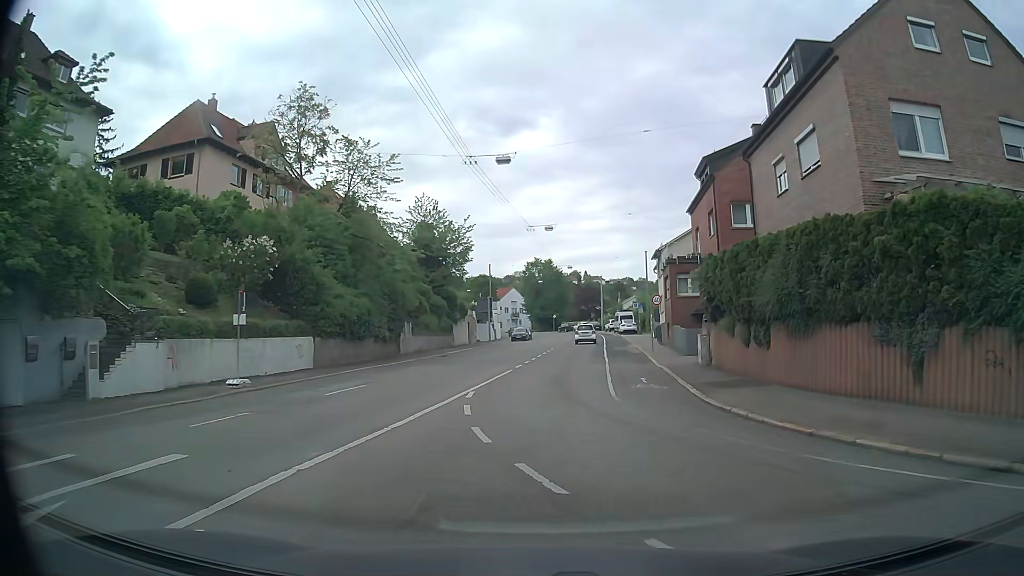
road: secondary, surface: asphalt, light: Day
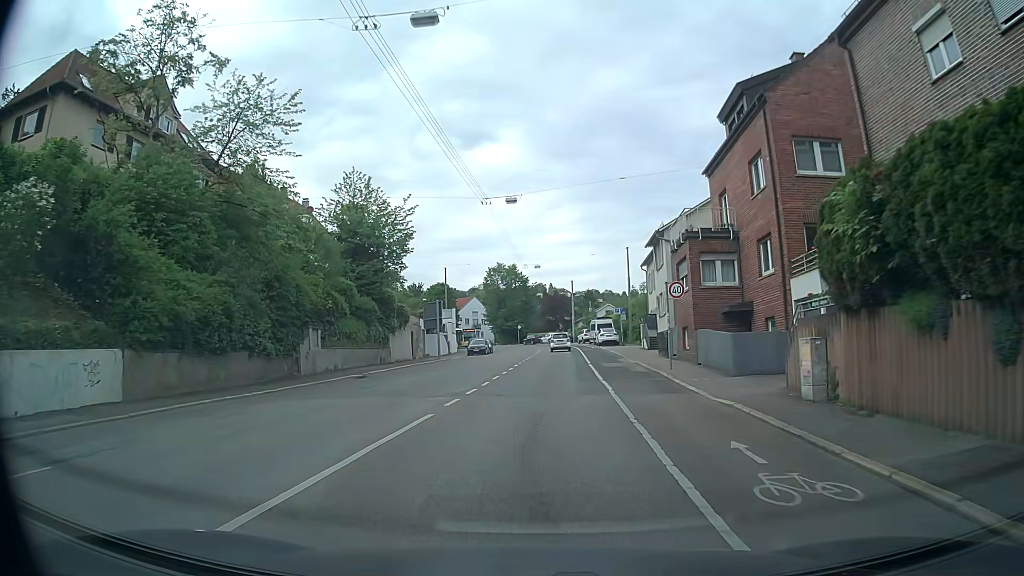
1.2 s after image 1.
(+0.2, +12.6) m; +3°
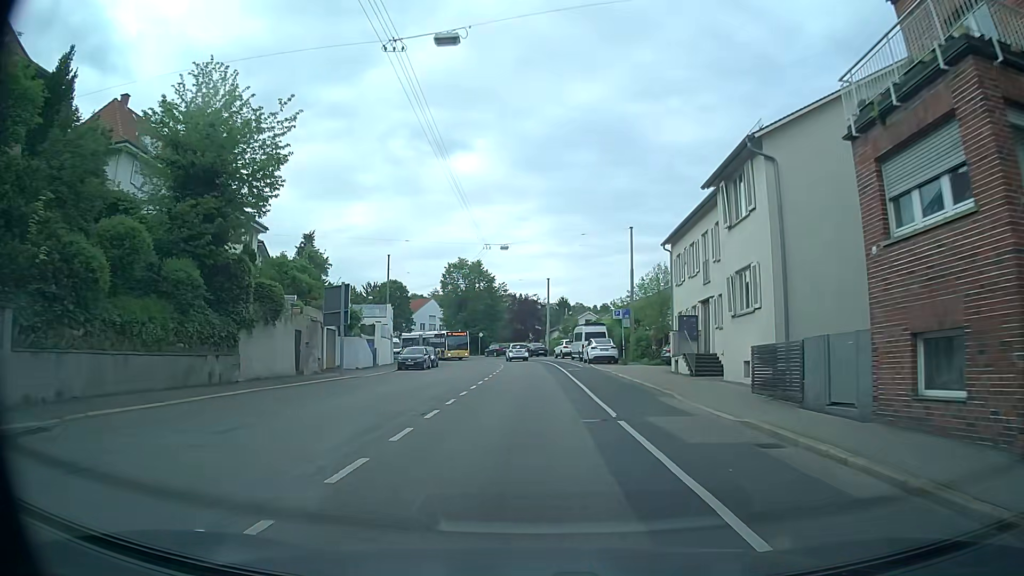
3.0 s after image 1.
(+0.3, +19.5) m; +3°
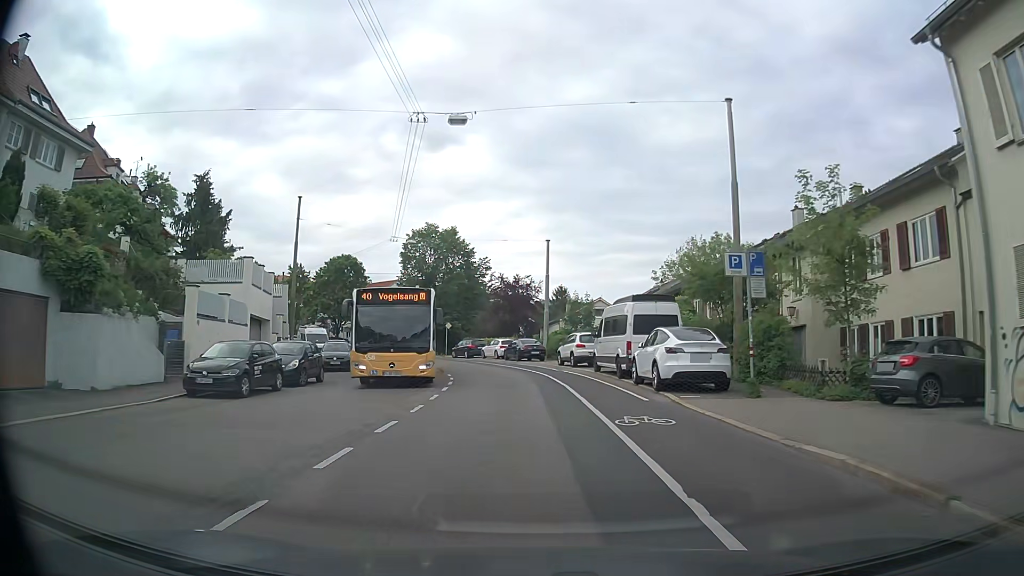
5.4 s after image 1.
(0.0, +26.3) m; 0°
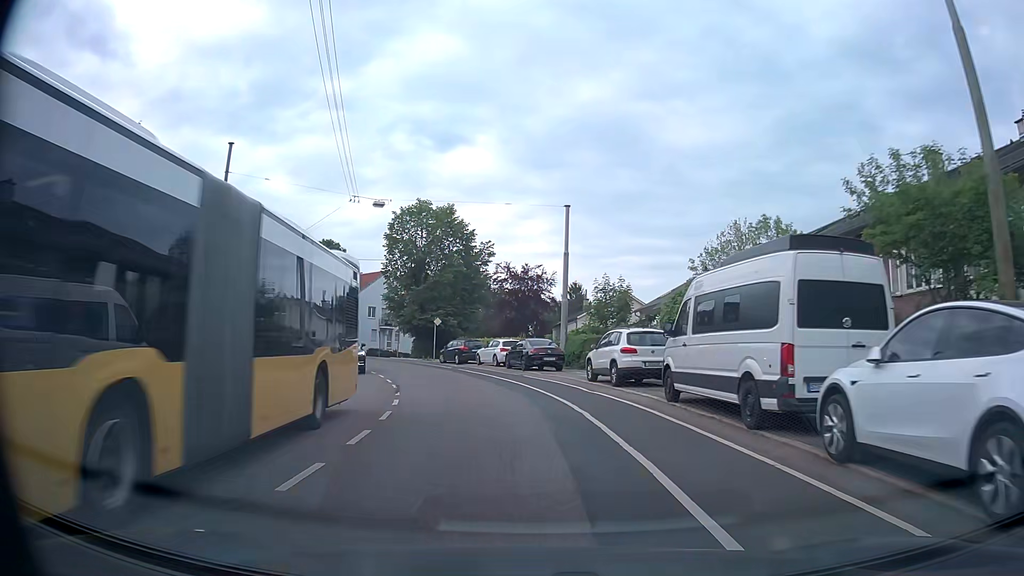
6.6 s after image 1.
(-0.1, +13.0) m; -1°
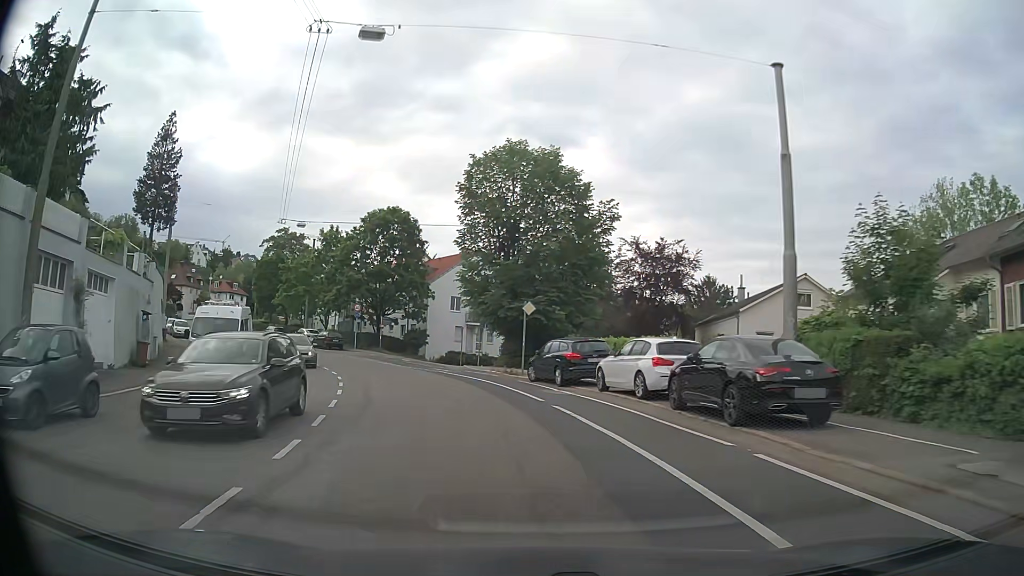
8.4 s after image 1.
(-1.3, +19.5) m; -9°
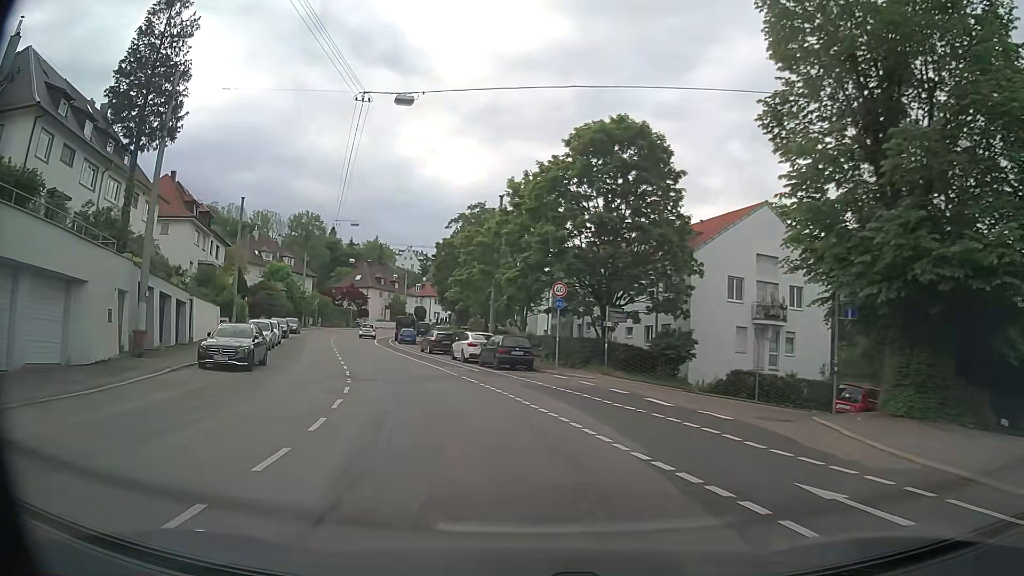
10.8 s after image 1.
(-4.3, +25.1) m; -21°
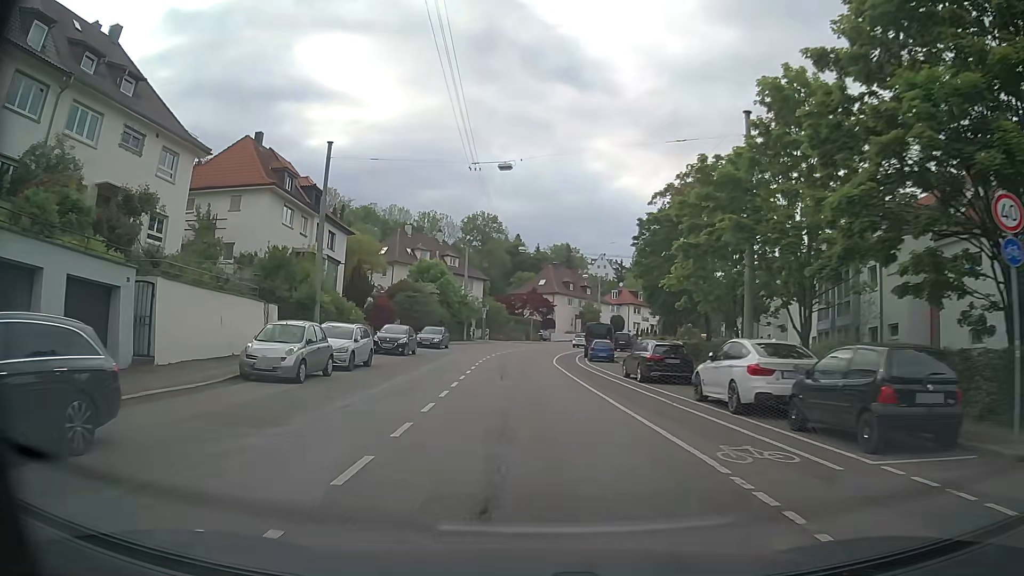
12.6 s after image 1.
(-2.9, +18.8) m; -17°
(0, +10) (-1, +20) (-1, +30) (-1, +40) (0, +50) (+1, +60) (+4, +70) (+7, +79) (+12, +88) (+17, +96) m
